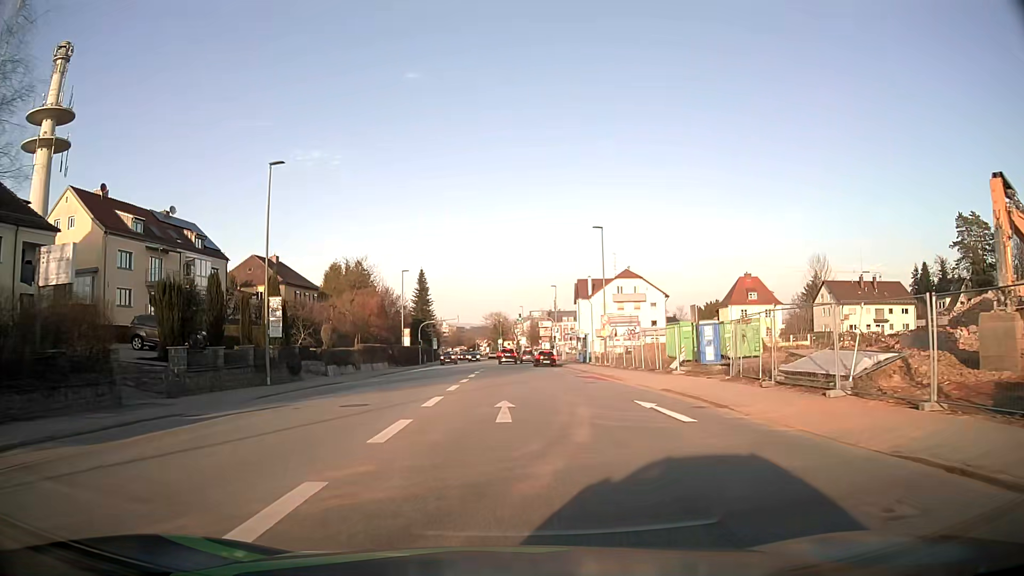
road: tertiary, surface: asphalt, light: Day
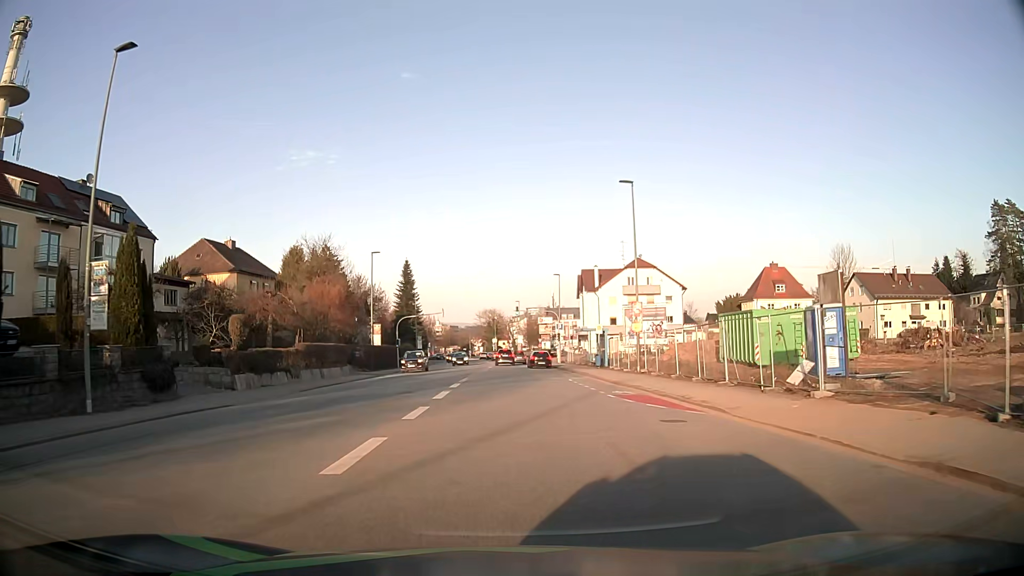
(0.0, +14.2) m; 0°
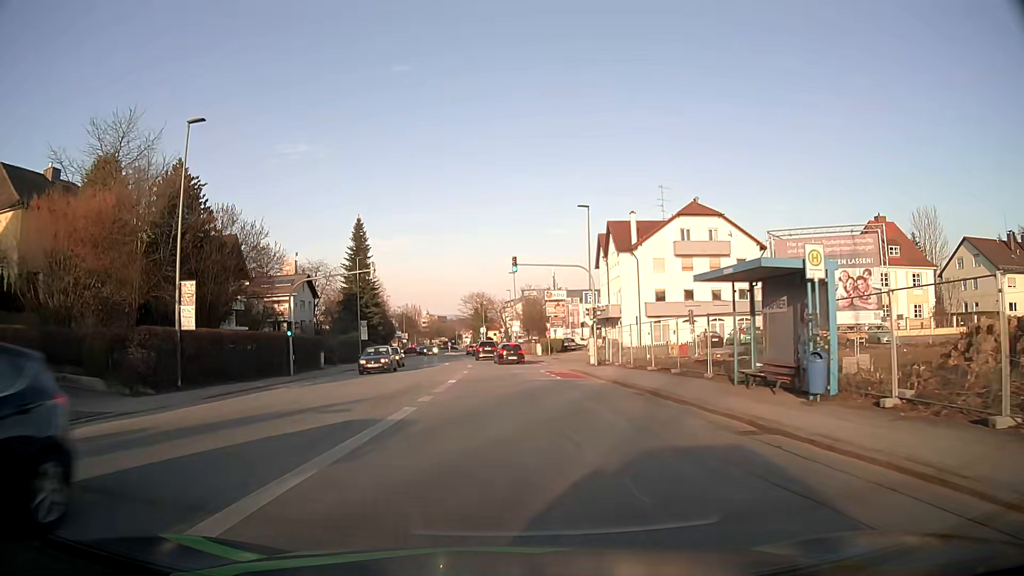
(+0.3, +34.5) m; +1°
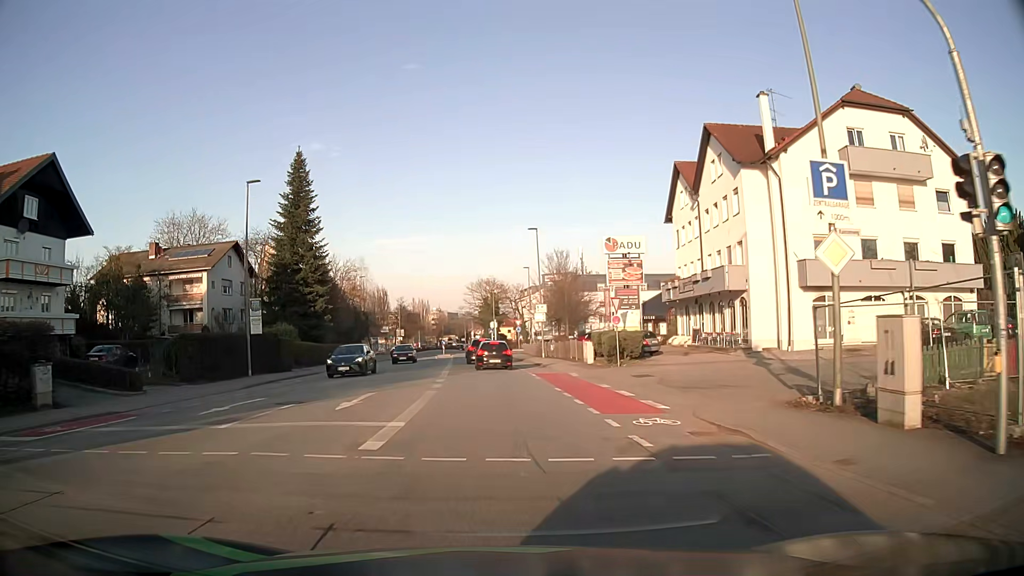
(-0.1, +31.9) m; -1°
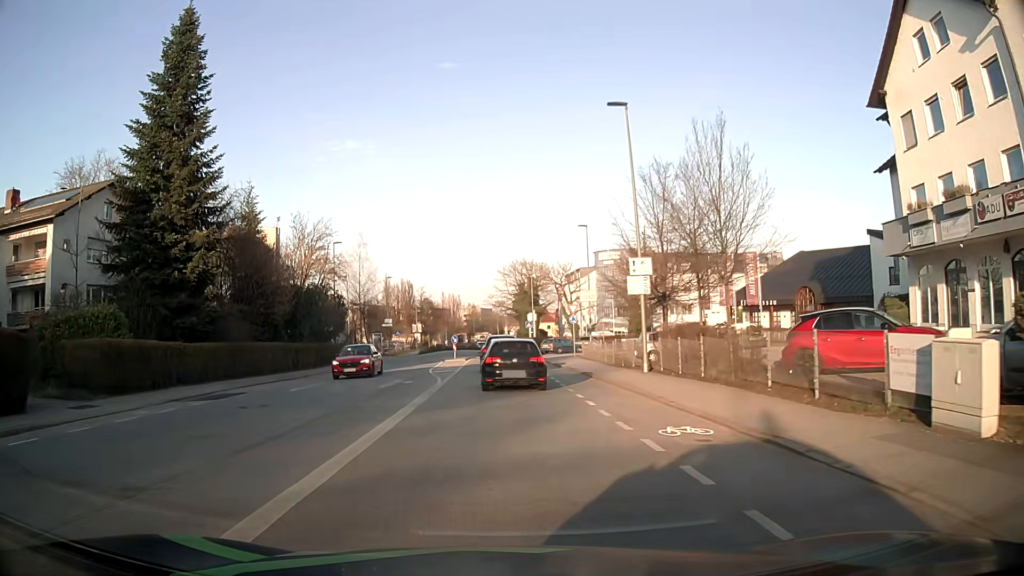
(-0.6, +28.4) m; -3°
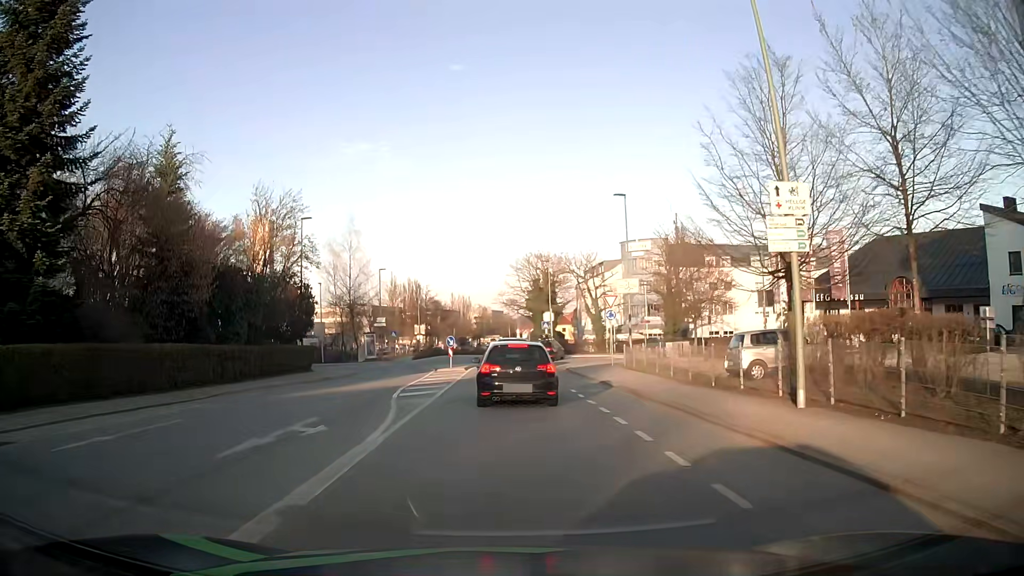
(-0.1, +12.5) m; -1°
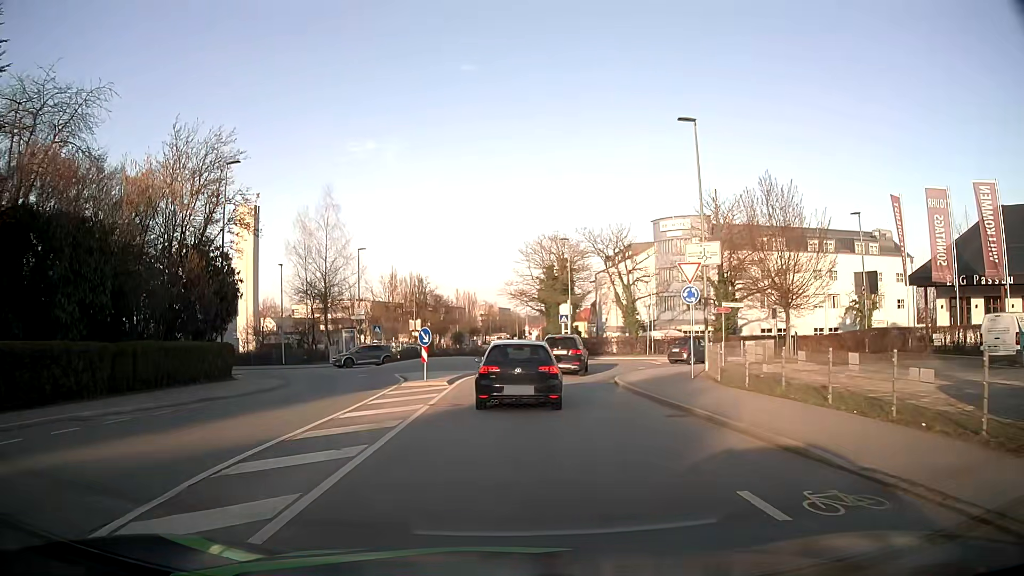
(-0.1, +14.5) m; -1°
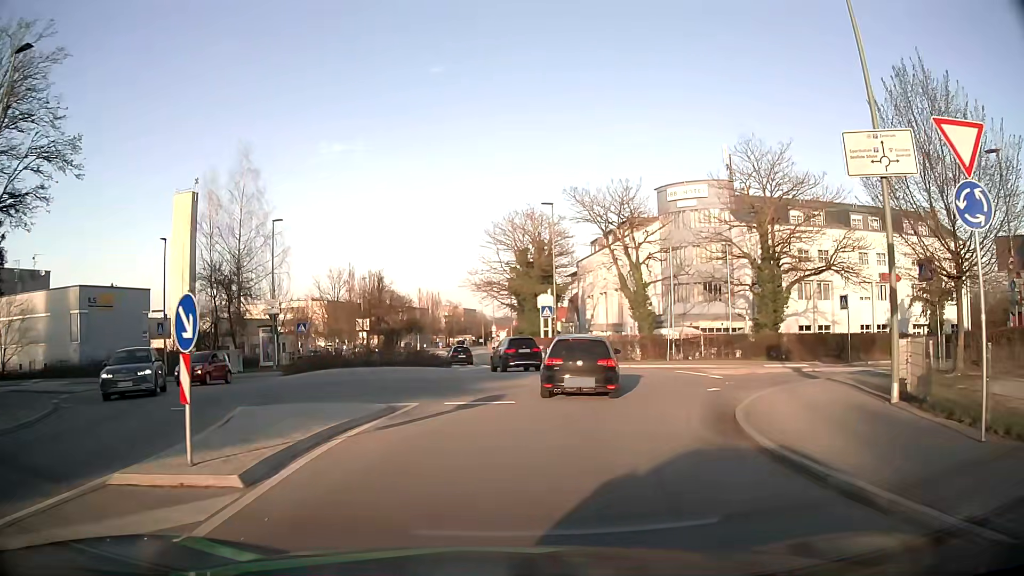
(+0.4, +15.6) m; +3°
(+1, +10) (+2, +20) (+2, +30) (0, +39) (-2, +49) (-4, +59) (-5, +69) (-5, +79) (-6, +89) (-6, +99) m
